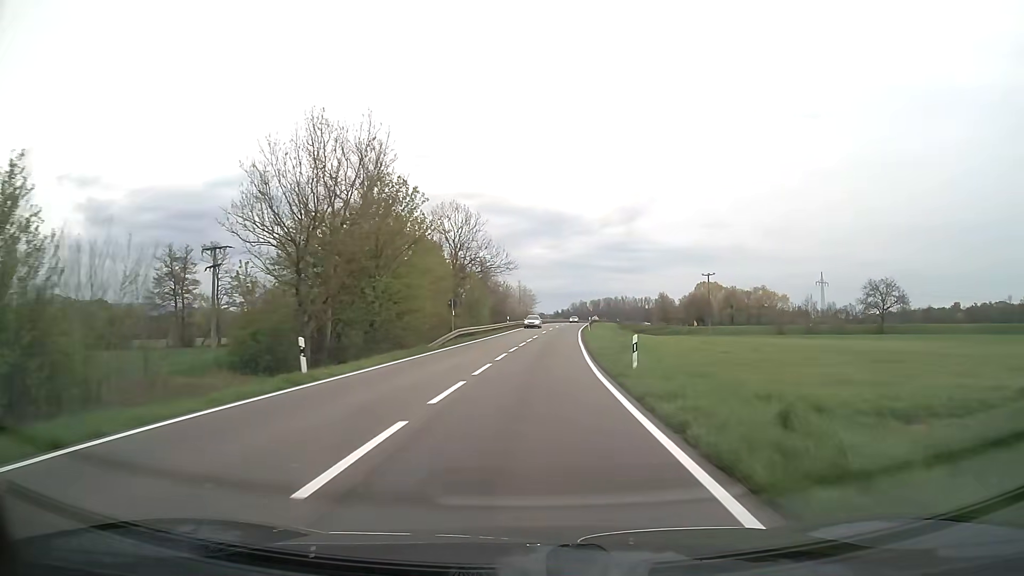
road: secondary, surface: asphalt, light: Day
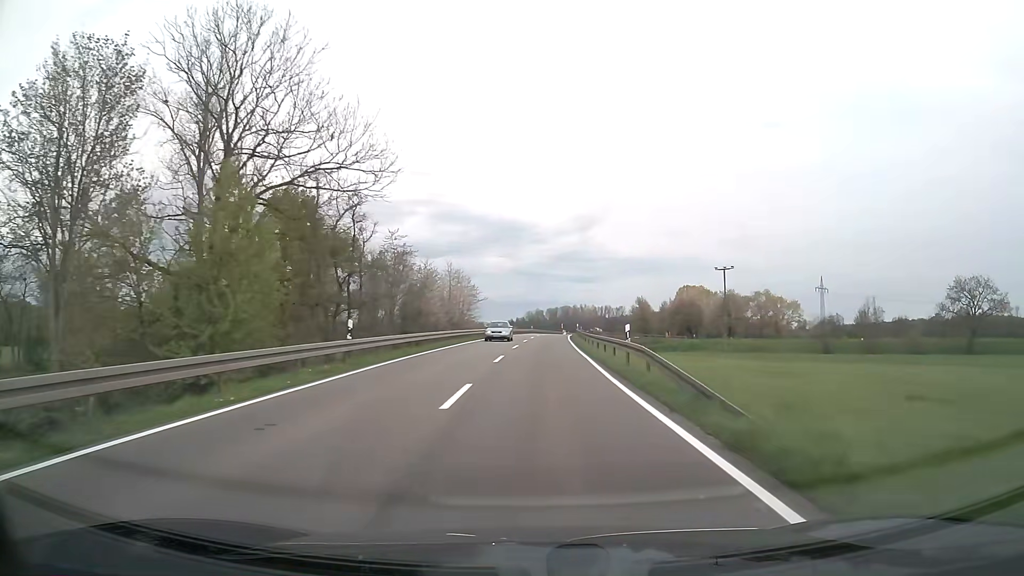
(+1.3, +48.9) m; +4°
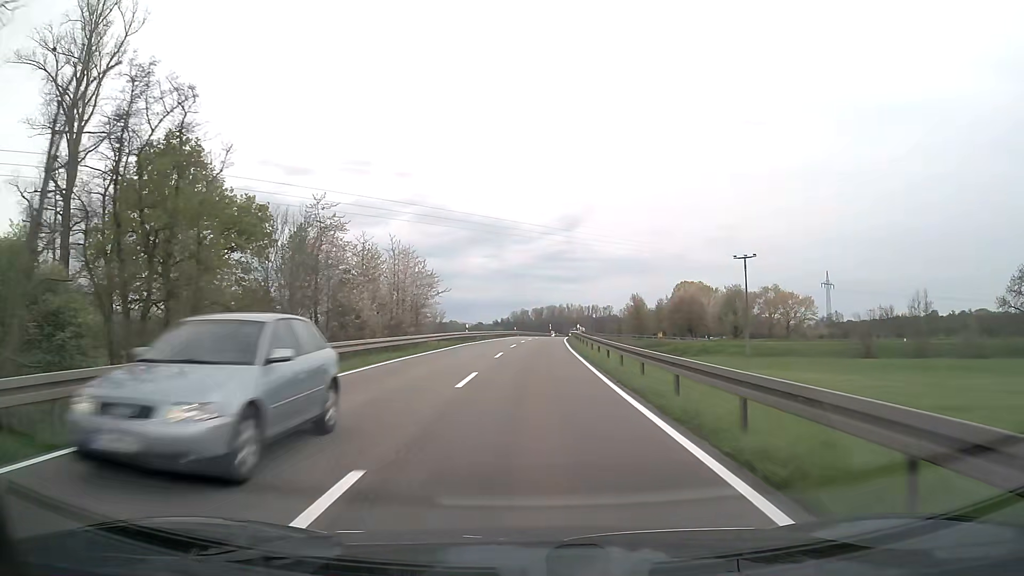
(+0.3, +20.6) m; +1°
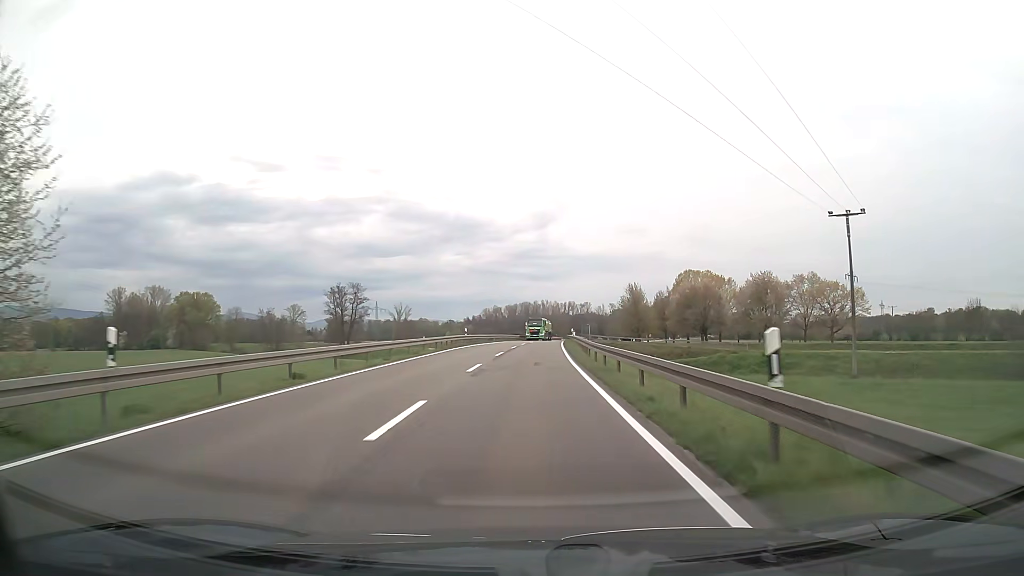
(+0.6, +42.5) m; +2°
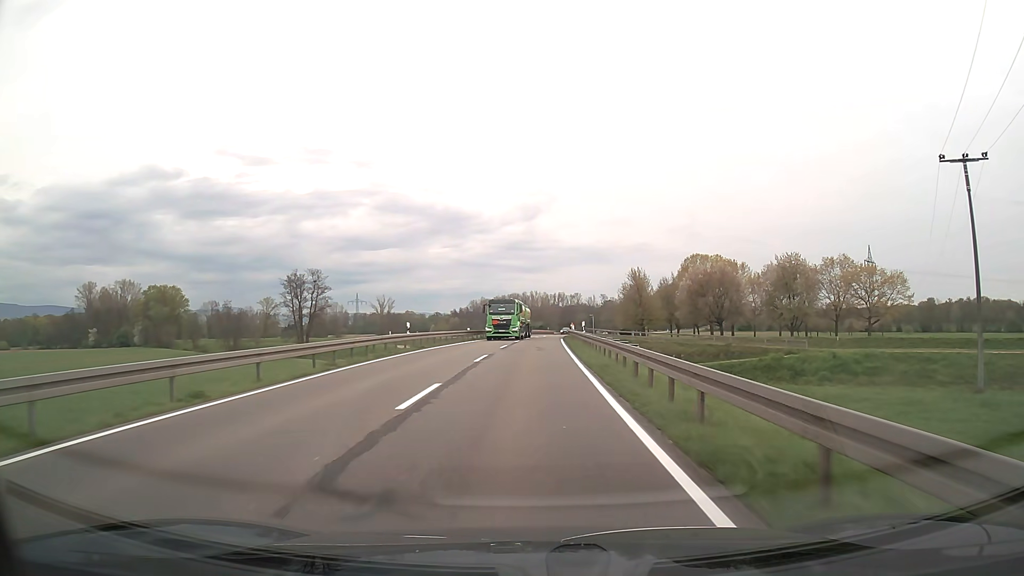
(+0.2, +21.5) m; +1°
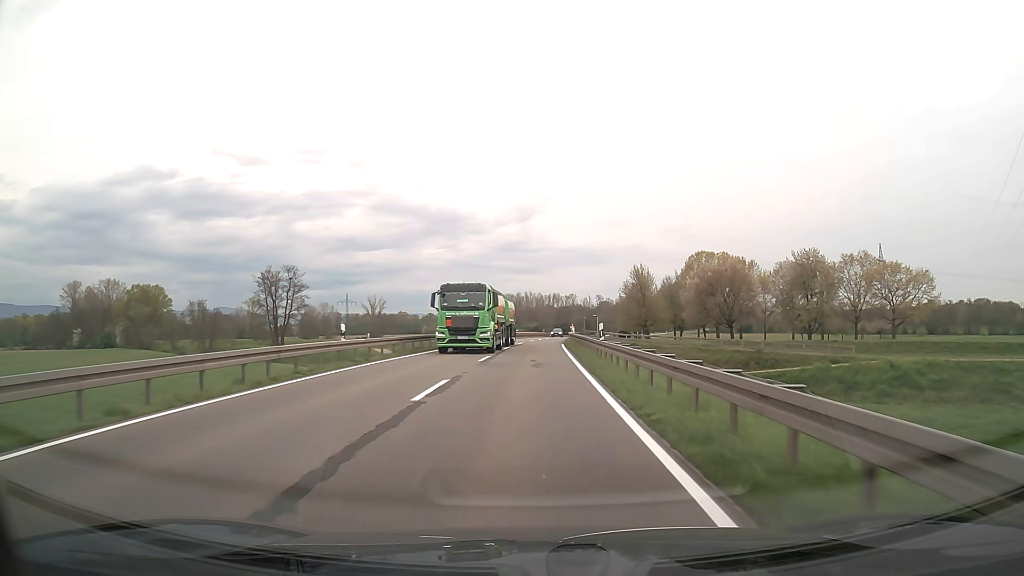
(0.0, +10.8) m; 0°
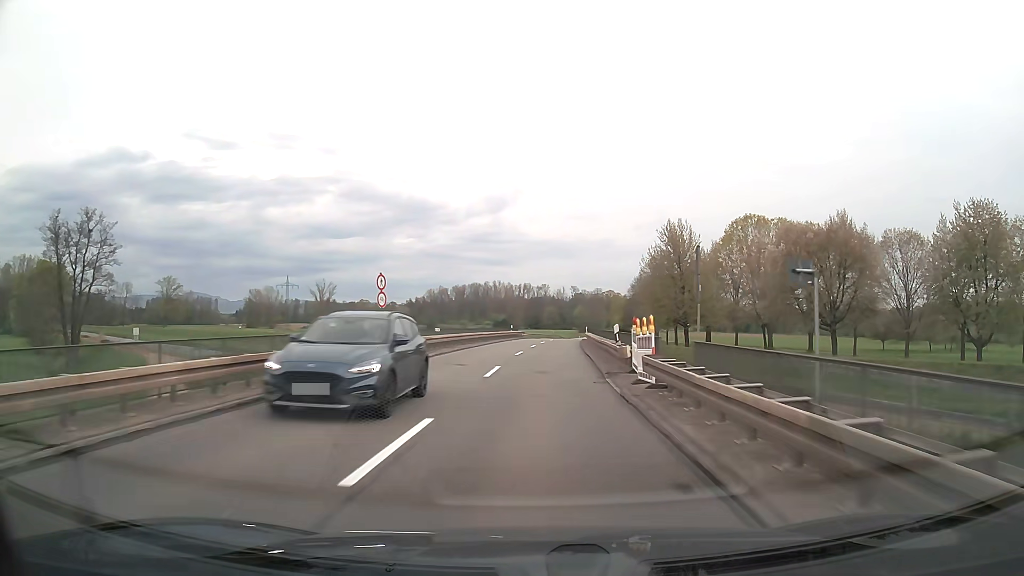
(+1.1, +54.1) m; +2°
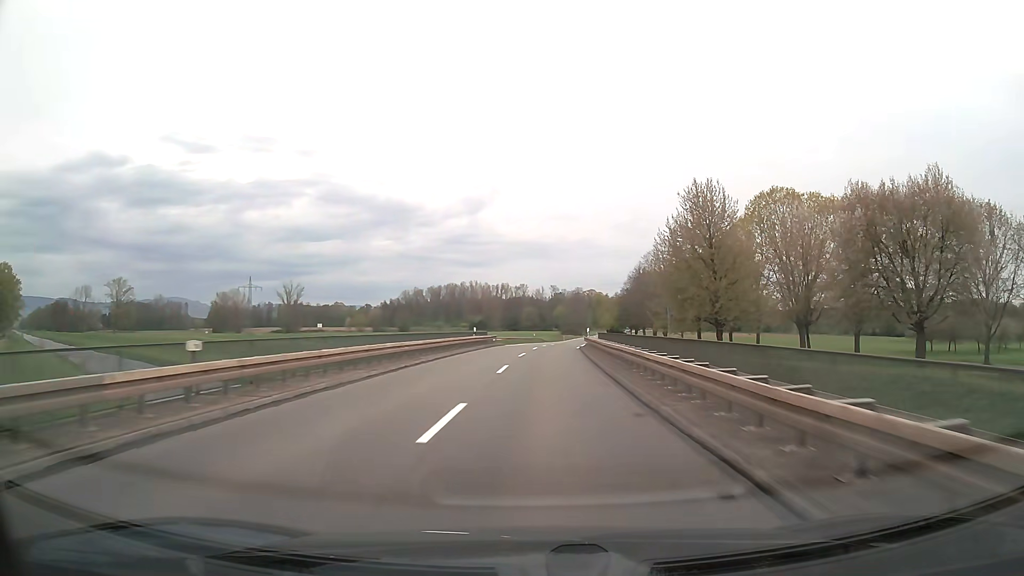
(+0.4, +21.8) m; +2°
(0, +10) (0, +20) (+1, +30) (+1, +40) (+2, +50) (+3, +60) (+4, +70) (+5, +80) (+6, +90) (+7, +100) m
